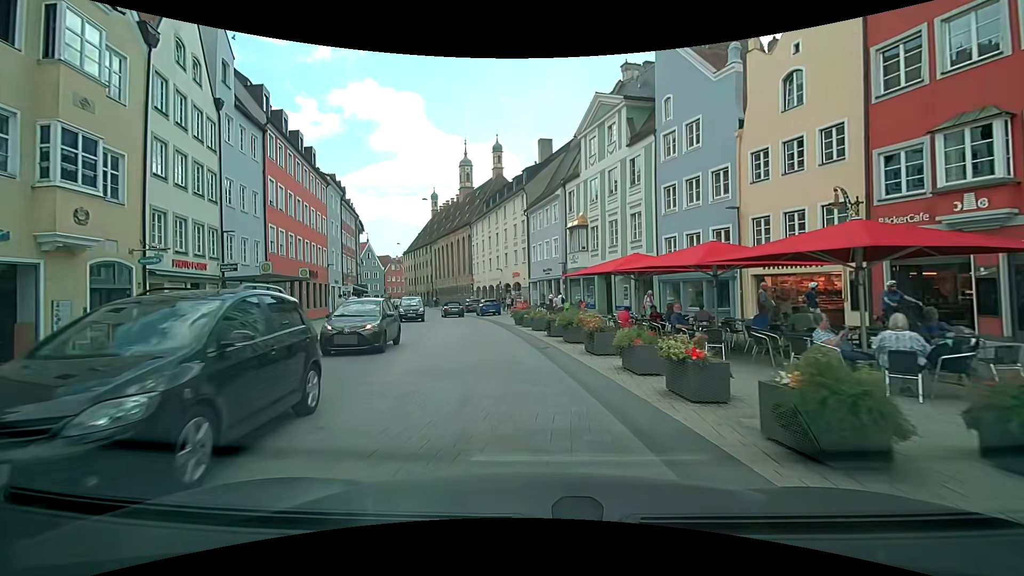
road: secondary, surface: asphalt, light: Day
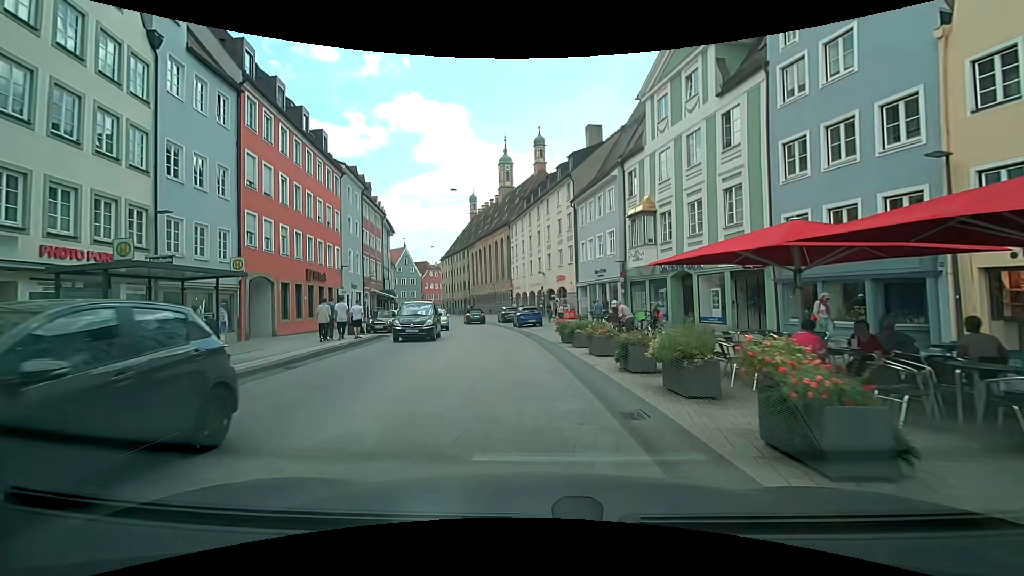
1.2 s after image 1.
(-0.3, +8.0) m; -6°
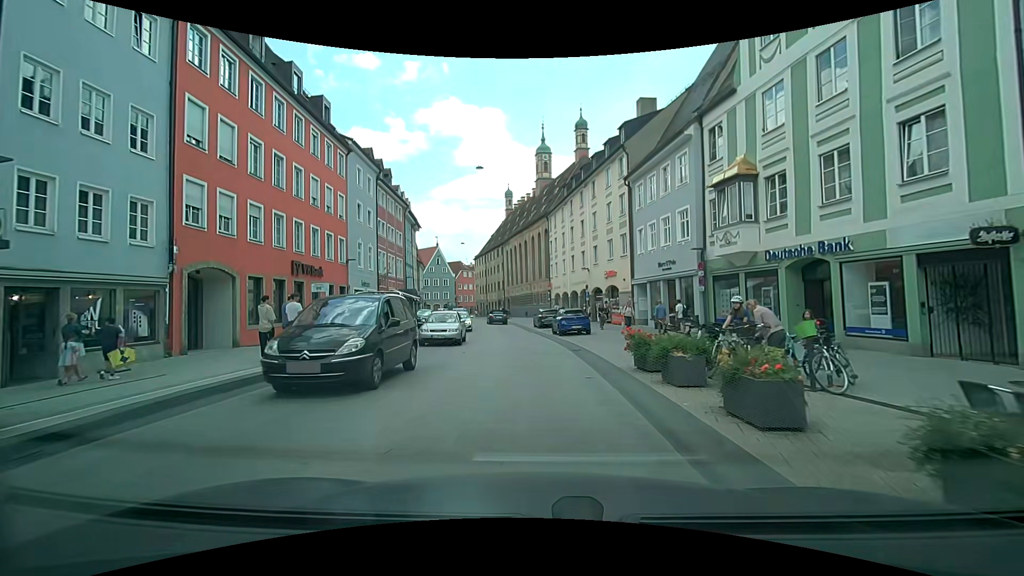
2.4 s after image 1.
(-0.2, +7.7) m; -3°
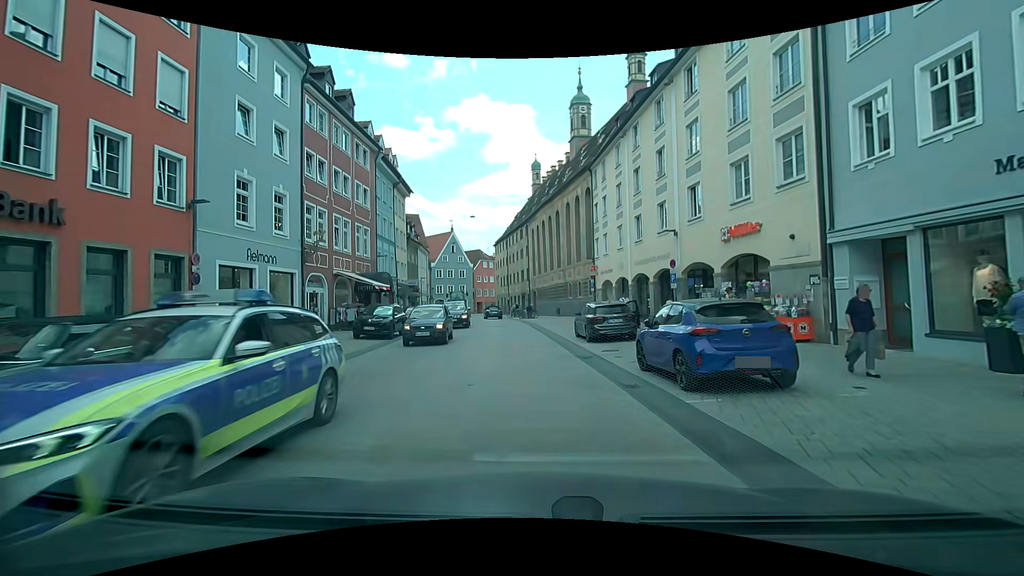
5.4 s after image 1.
(-0.8, +19.0) m; -3°
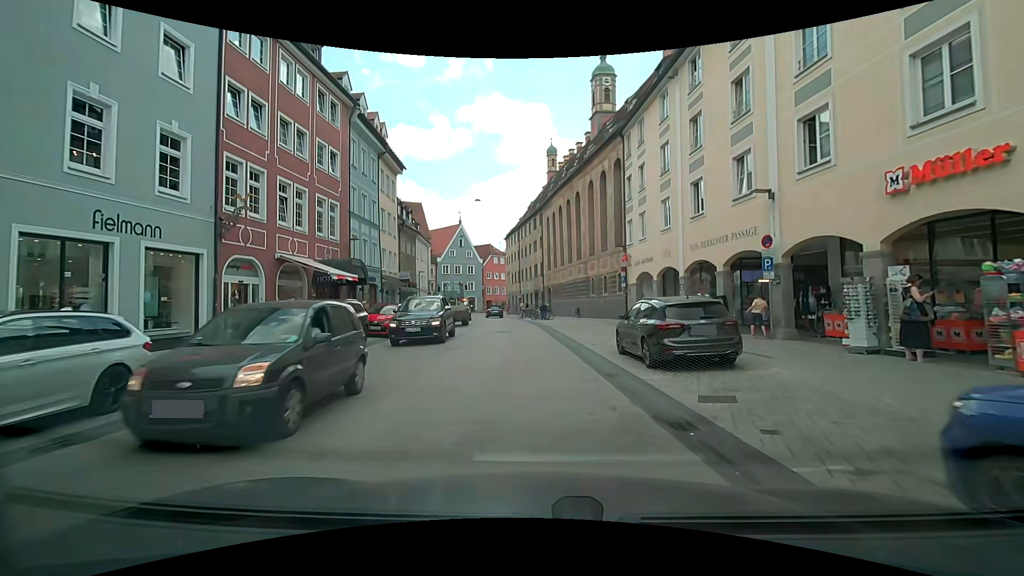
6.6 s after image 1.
(-0.1, +8.1) m; -3°
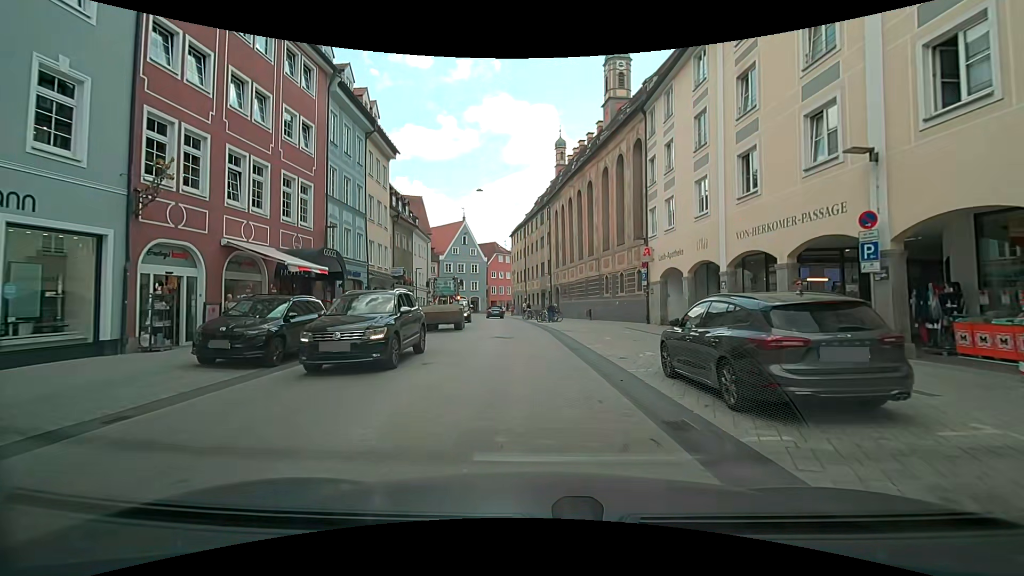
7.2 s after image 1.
(+0.1, +4.2) m; +1°
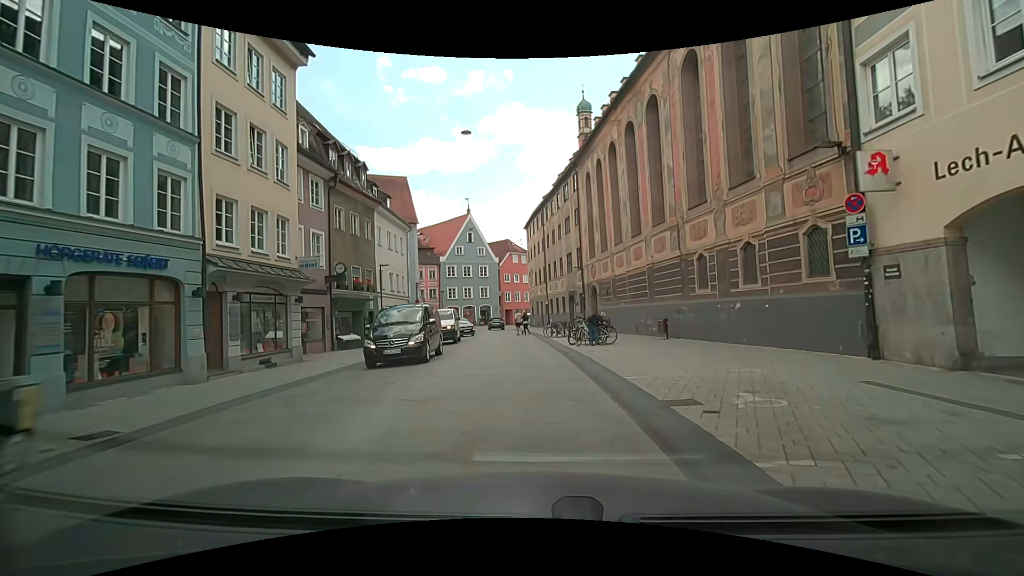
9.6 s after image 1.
(-0.5, +16.6) m; -3°
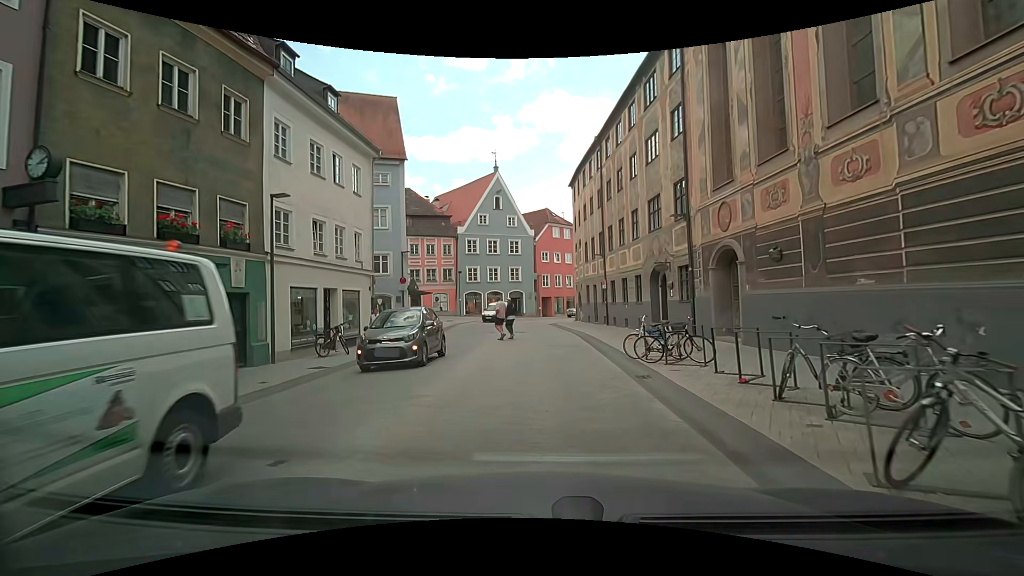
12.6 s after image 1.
(-0.5, +17.5) m; -5°
